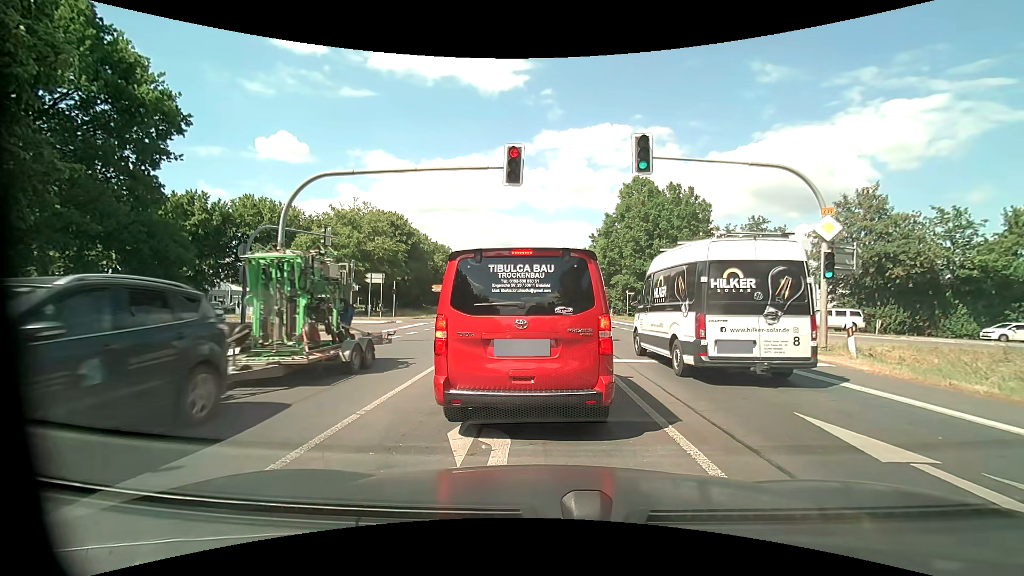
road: primary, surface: asphalt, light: Day
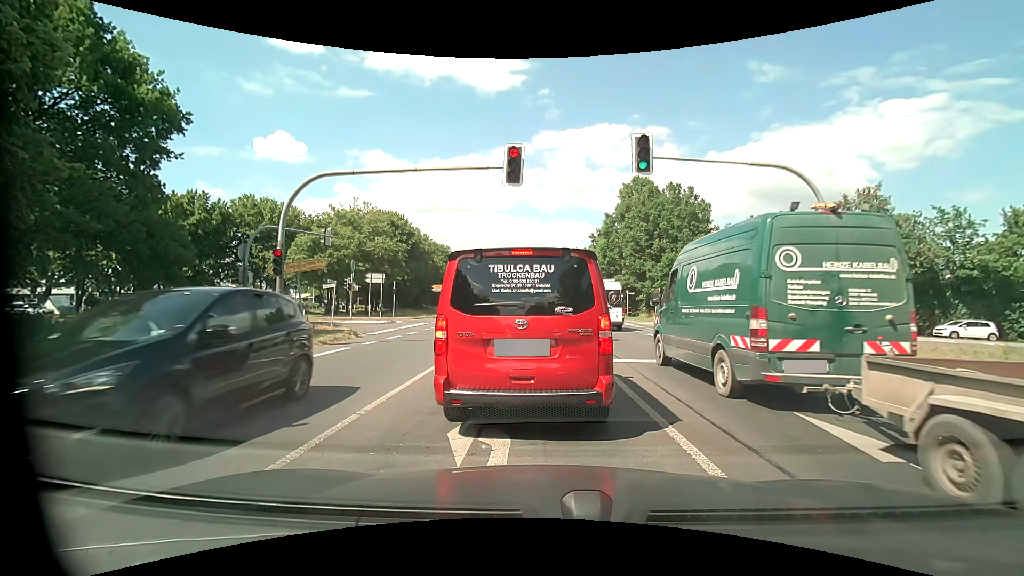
(0.0, 0.0) m; 0°
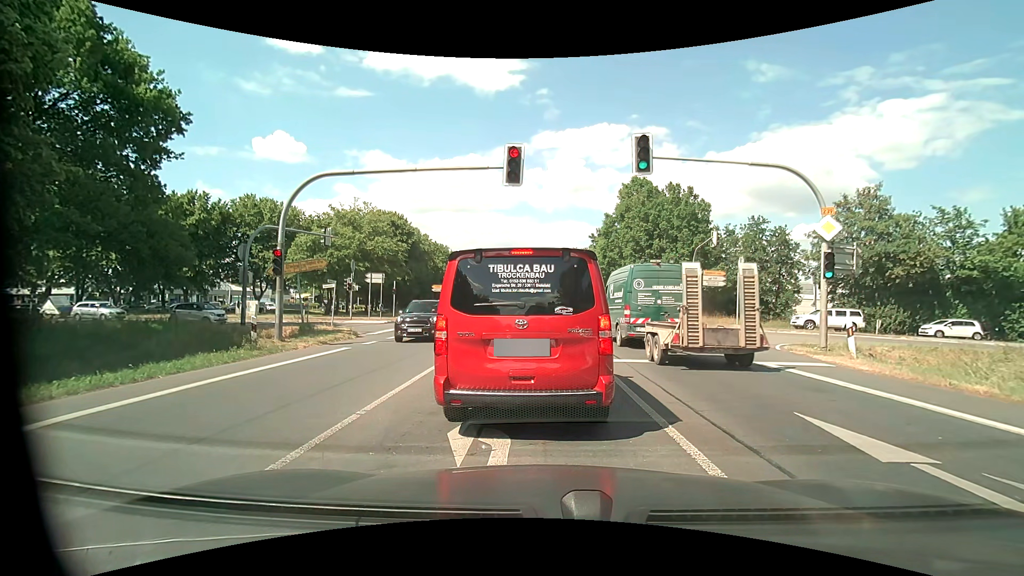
(0.0, 0.0) m; 0°
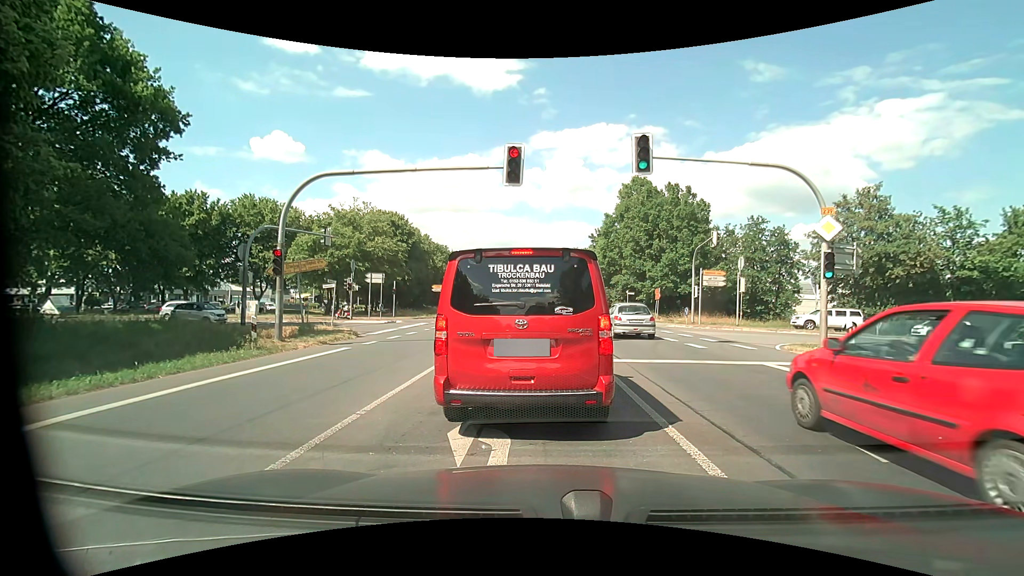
(0.0, 0.0) m; 0°
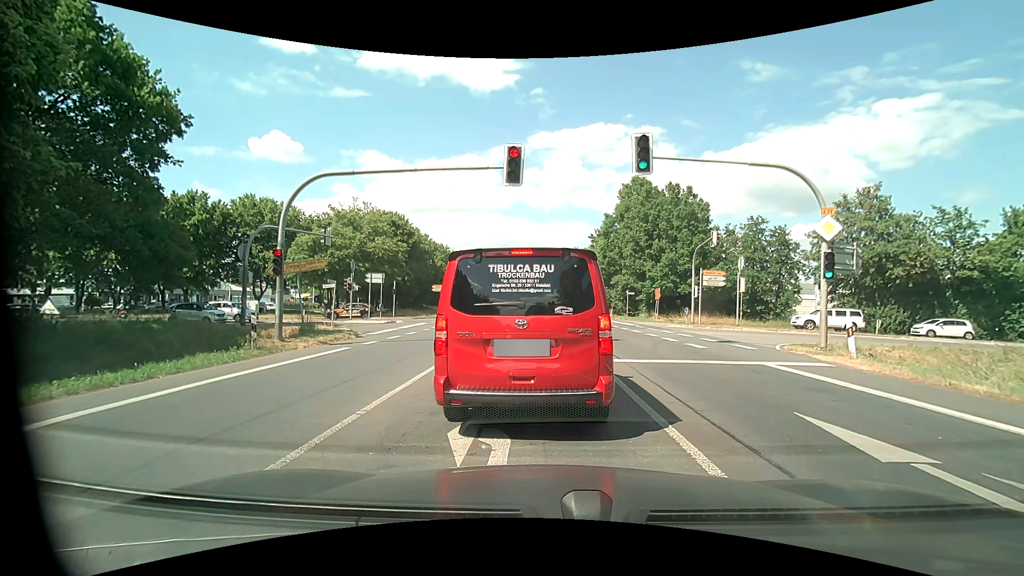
(0.0, 0.0) m; 0°
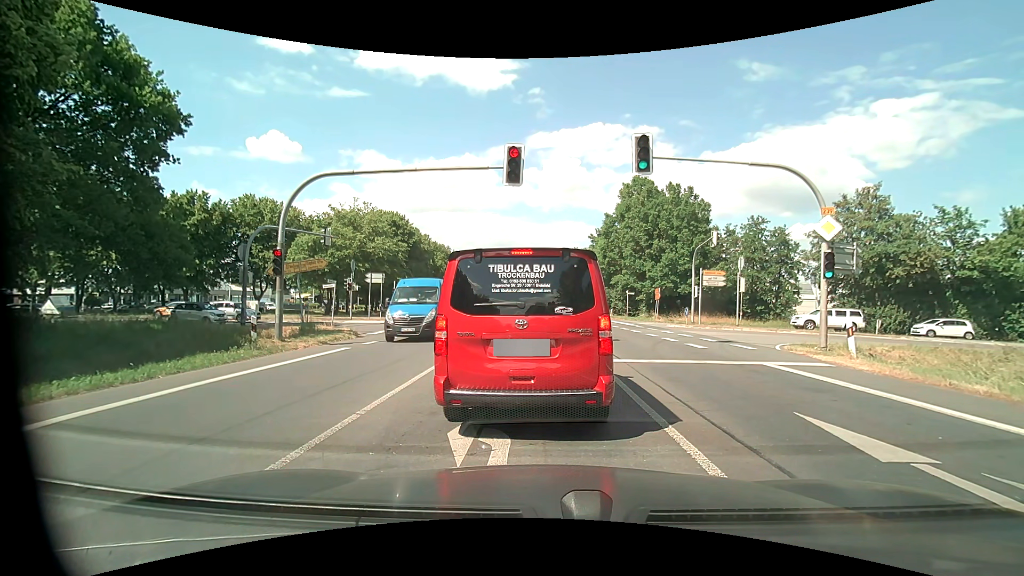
(0.0, 0.0) m; 0°
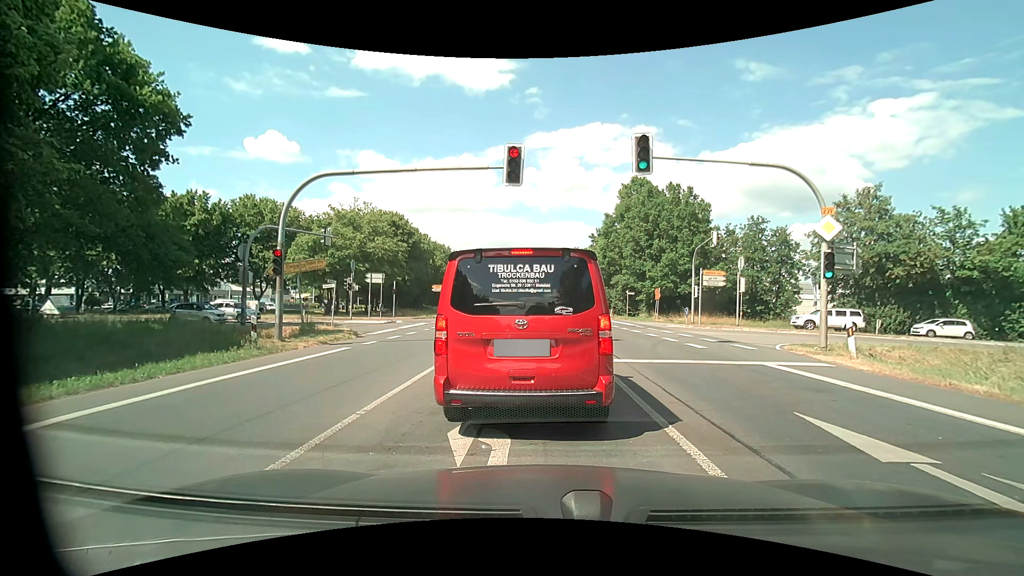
(0.0, 0.0) m; 0°
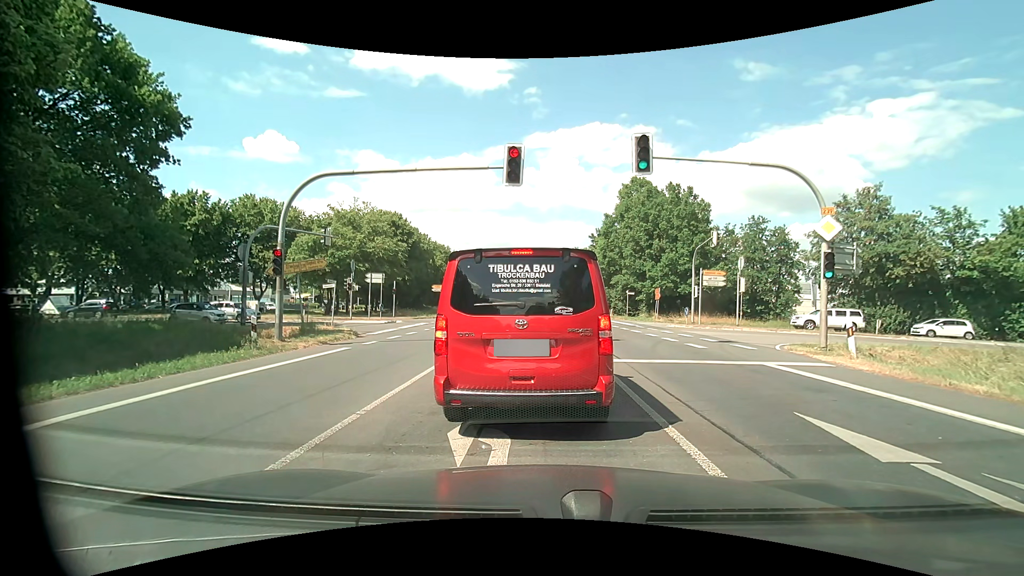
(0.0, 0.0) m; 0°
